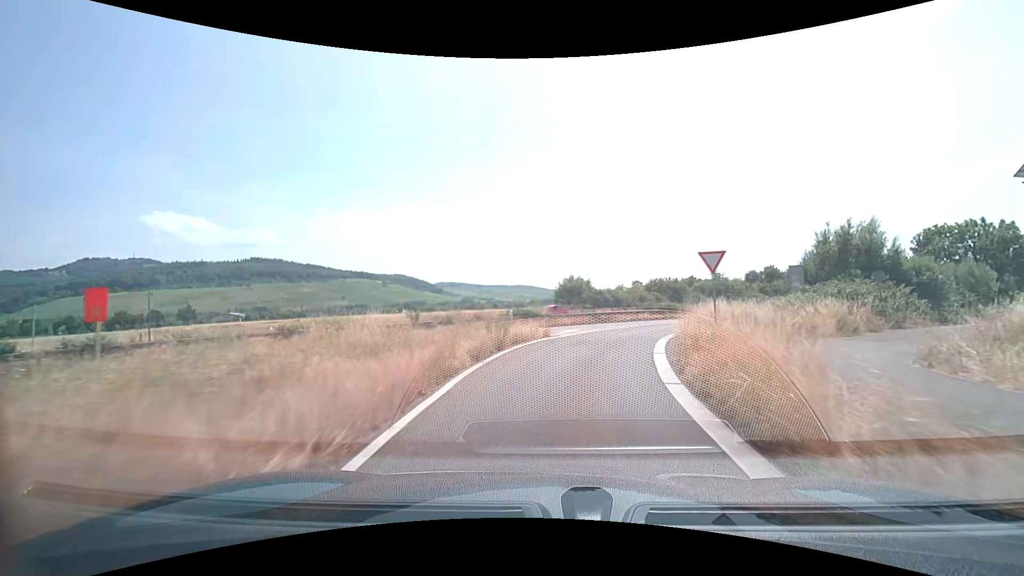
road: trunk_link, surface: asphalt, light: Day
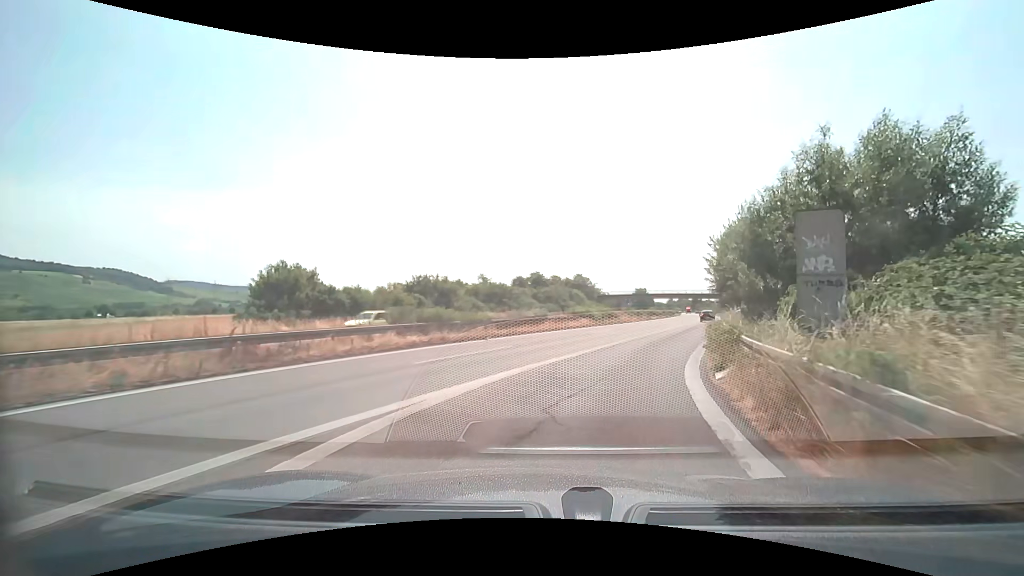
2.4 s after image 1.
(+4.8, +25.4) m; +25°
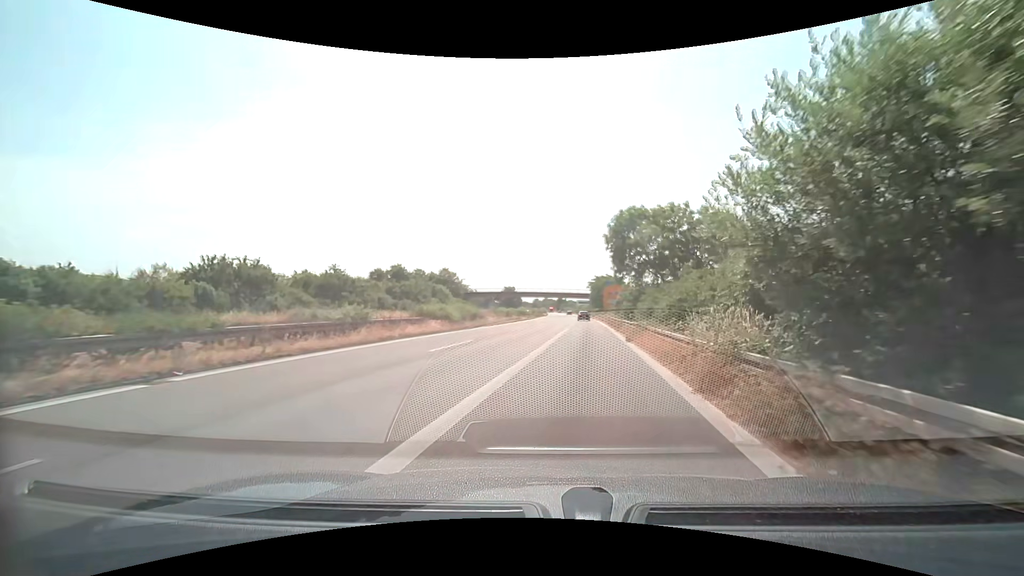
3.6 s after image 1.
(+1.9, +13.5) m; +15°
(+1, +10) (+2, +20) (+3, +30) (+4, +40) (+5, +50) (+6, +60) (+7, +70) (+8, +80) (+9, +90) (+9, +100) m
